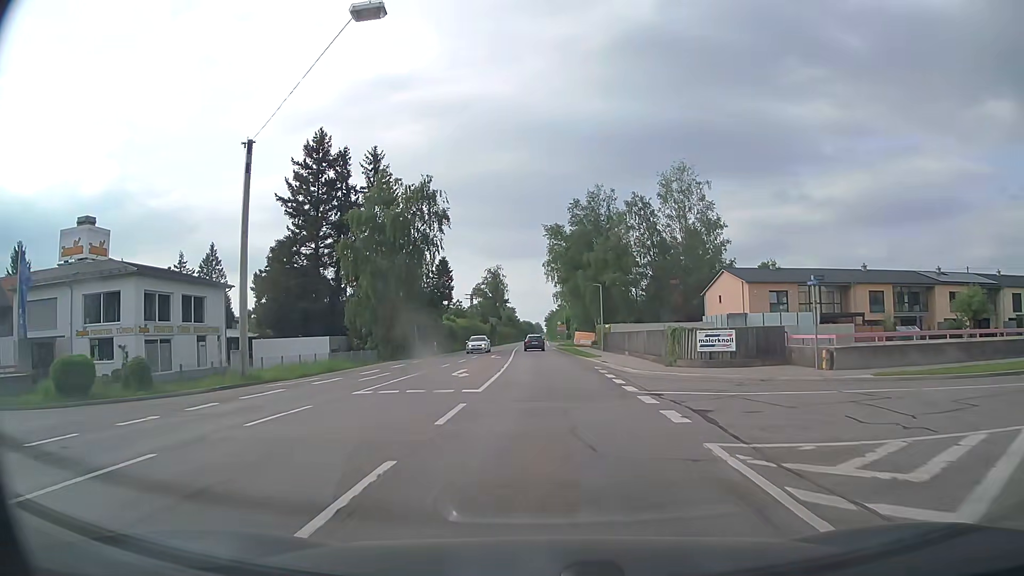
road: secondary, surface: asphalt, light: Day
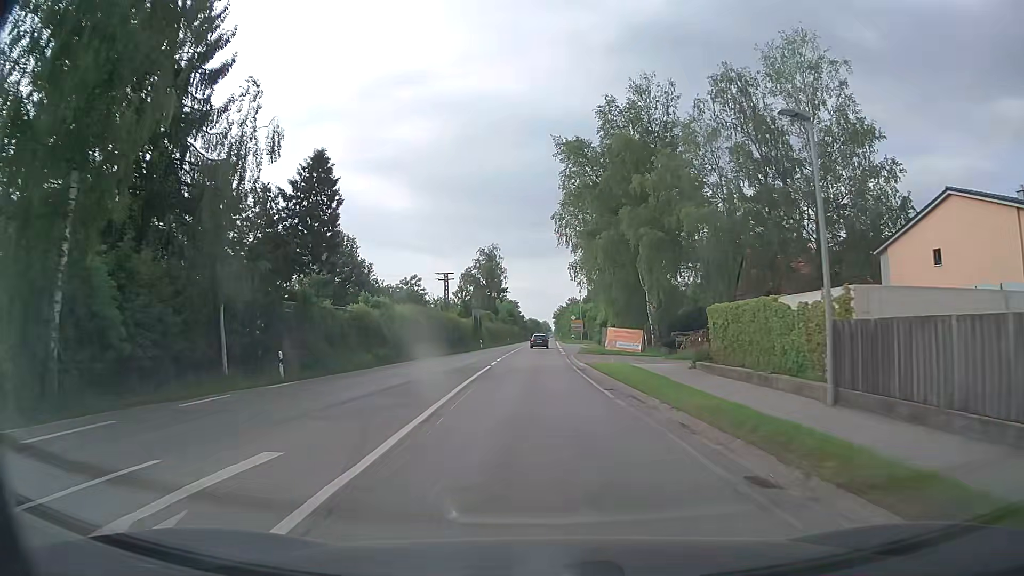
(-0.1, +39.0) m; -1°
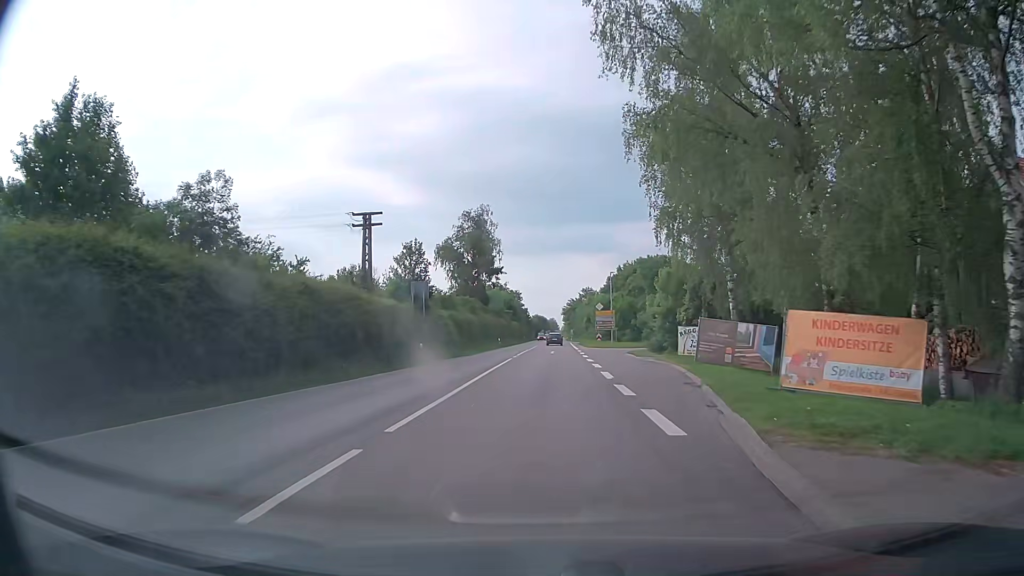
(-0.3, +39.7) m; -1°
(0, +10) (0, +20) (0, +30) (0, +40) (+1, +50) (+1, +60) (+1, +70) (+2, +80) (+2, +90) (+2, +100) m
